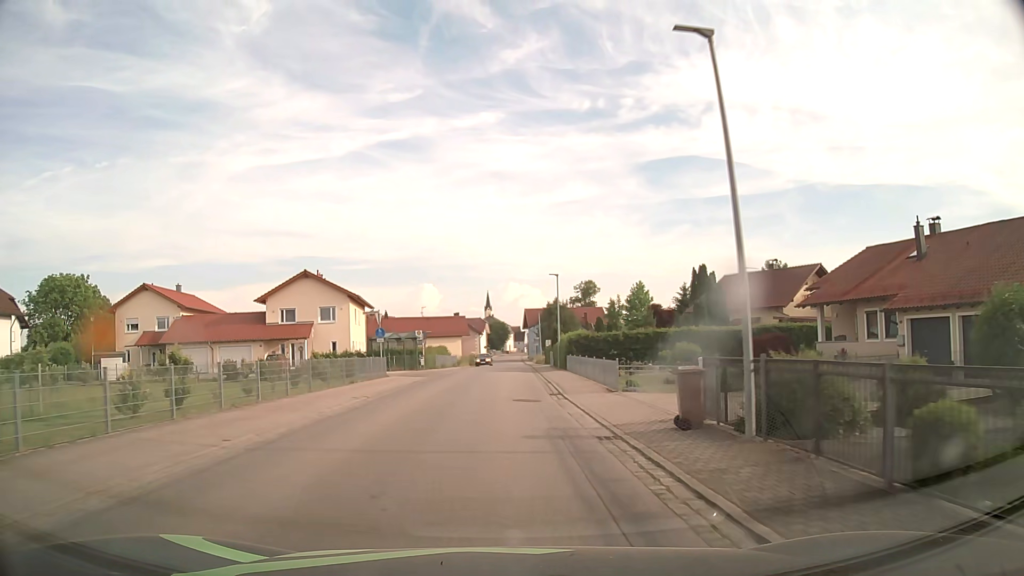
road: secondary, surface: asphalt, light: Day
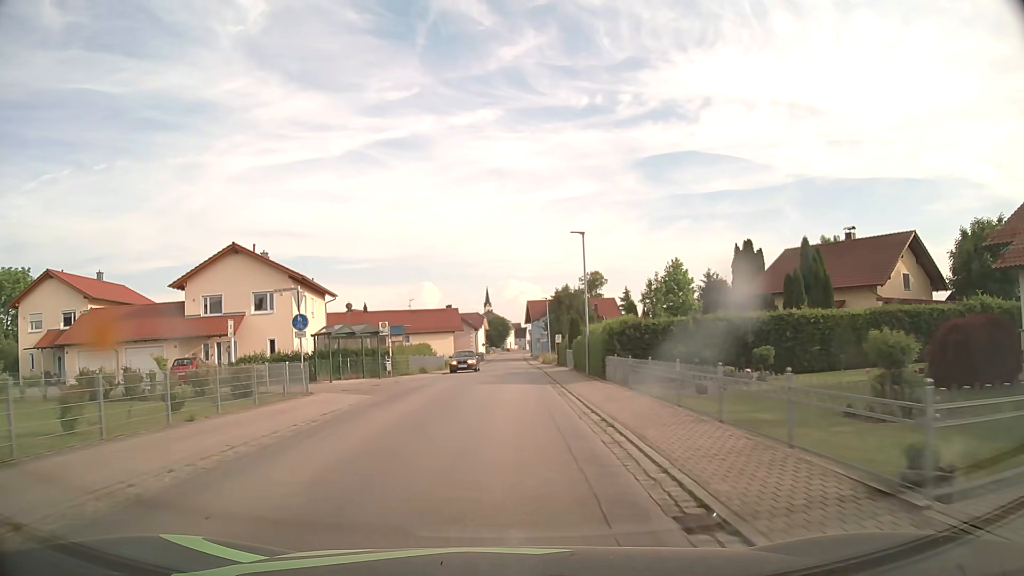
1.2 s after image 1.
(0.0, +15.3) m; 0°
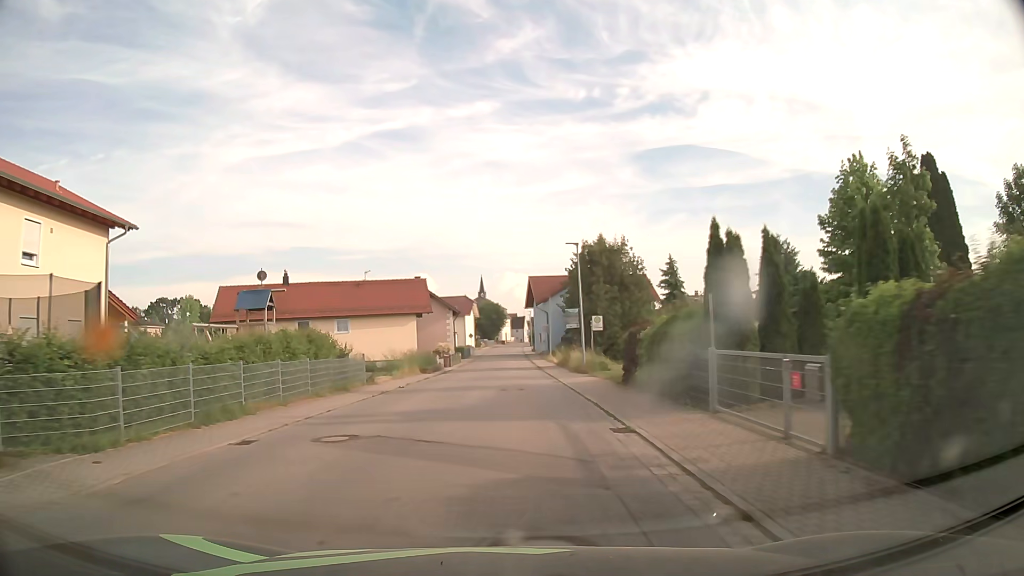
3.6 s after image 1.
(+0.1, +30.6) m; 0°
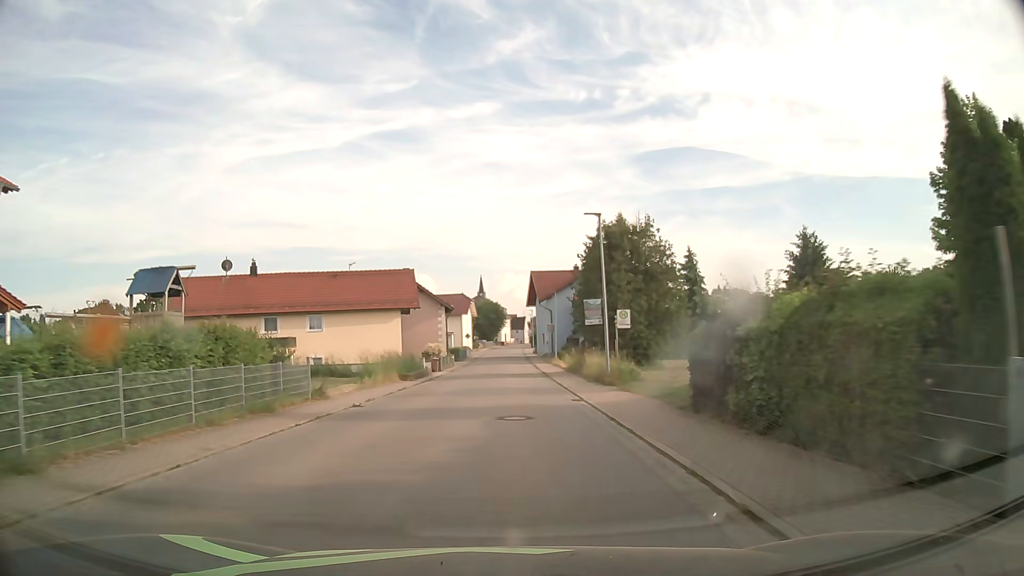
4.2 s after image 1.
(0.0, +7.7) m; -1°
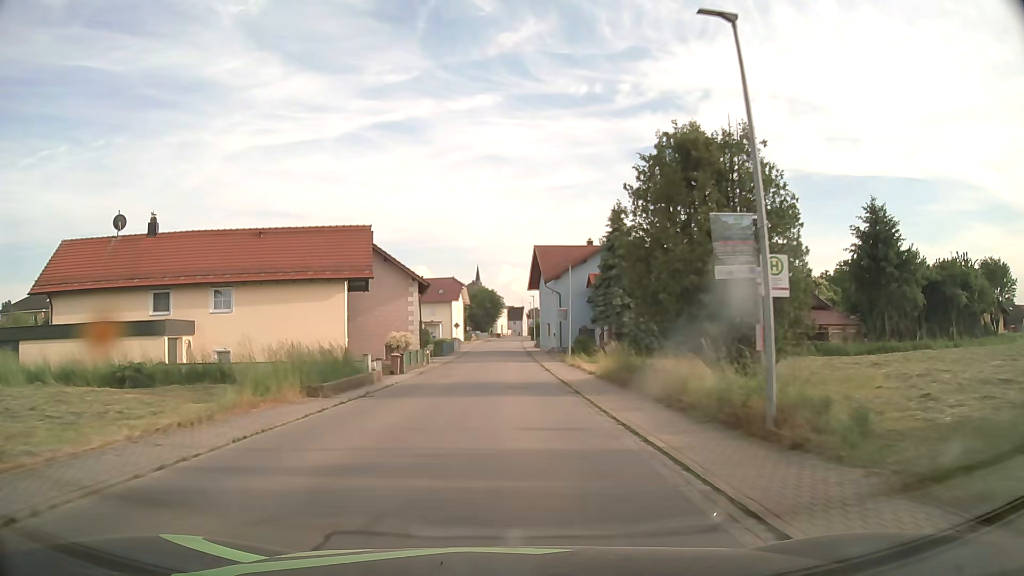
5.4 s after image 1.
(+0.3, +15.4) m; +1°
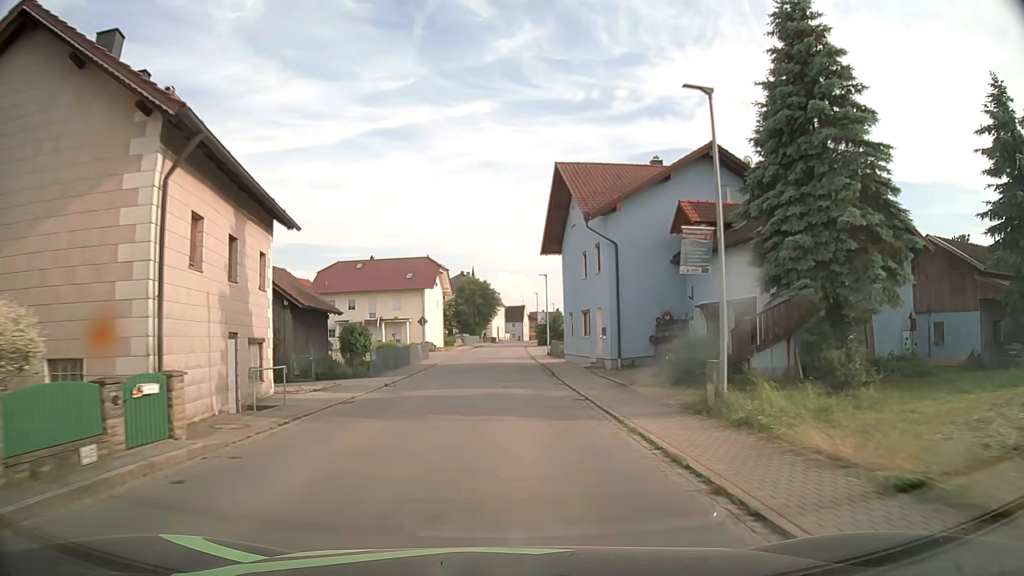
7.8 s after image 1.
(0.0, +30.9) m; +1°
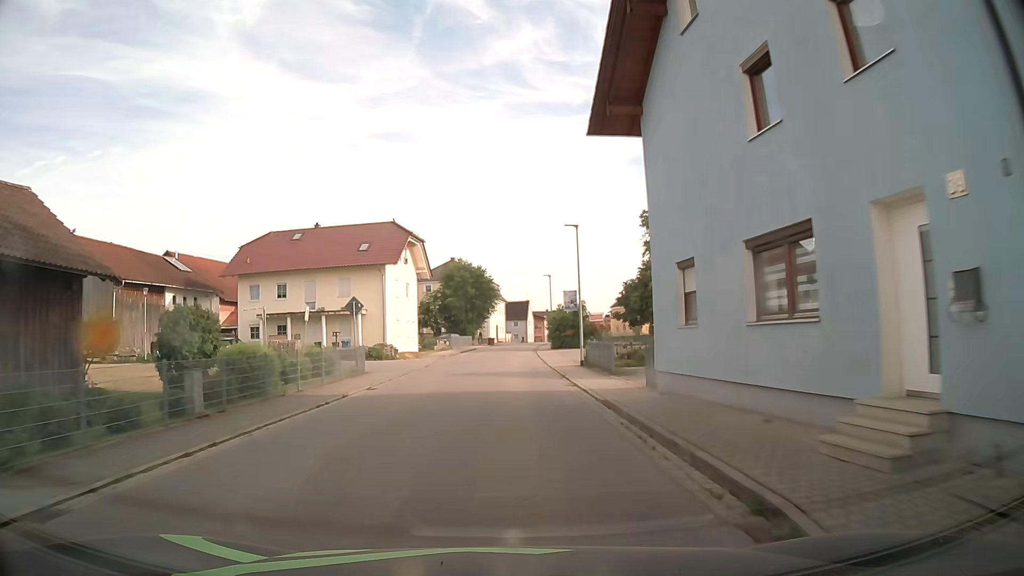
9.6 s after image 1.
(-0.2, +22.9) m; 0°
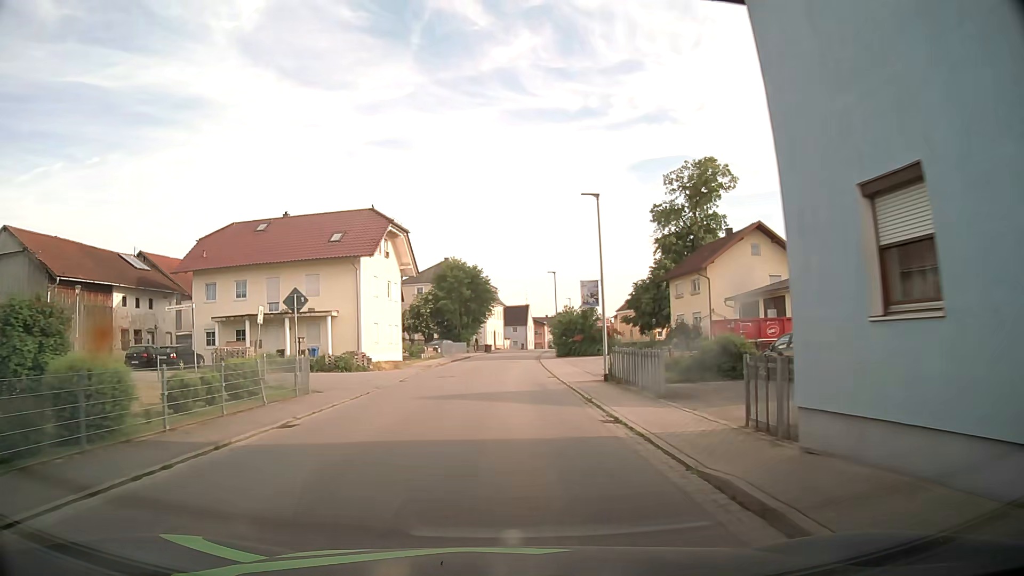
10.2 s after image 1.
(0.0, +7.6) m; -1°
(0, +10) (0, +20) (+1, +30) (+1, +40) (+1, +50) (+2, +60) (+3, +70) (+4, +80) (+6, +90) (+8, +100) m
